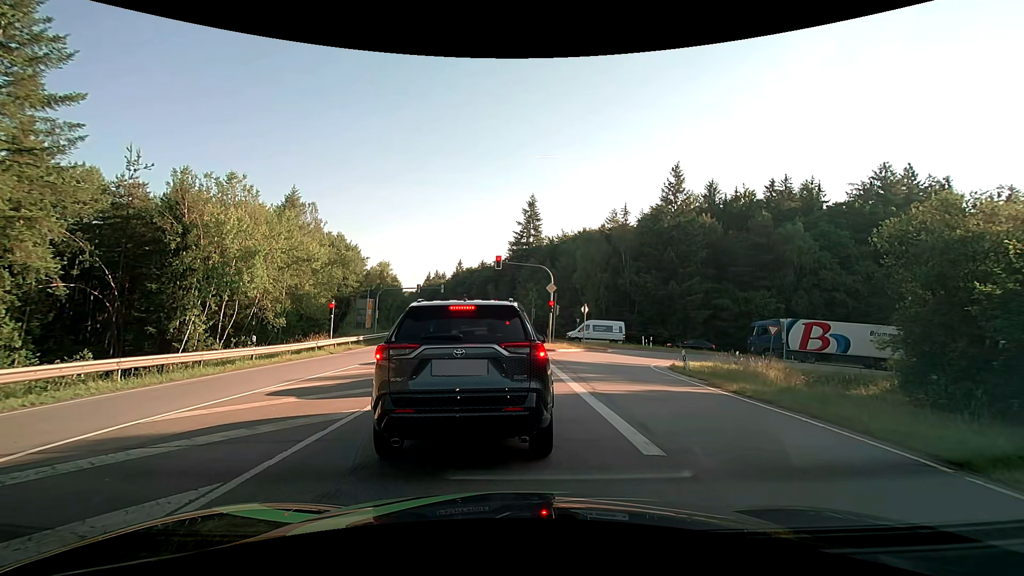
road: secondary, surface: asphalt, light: Day
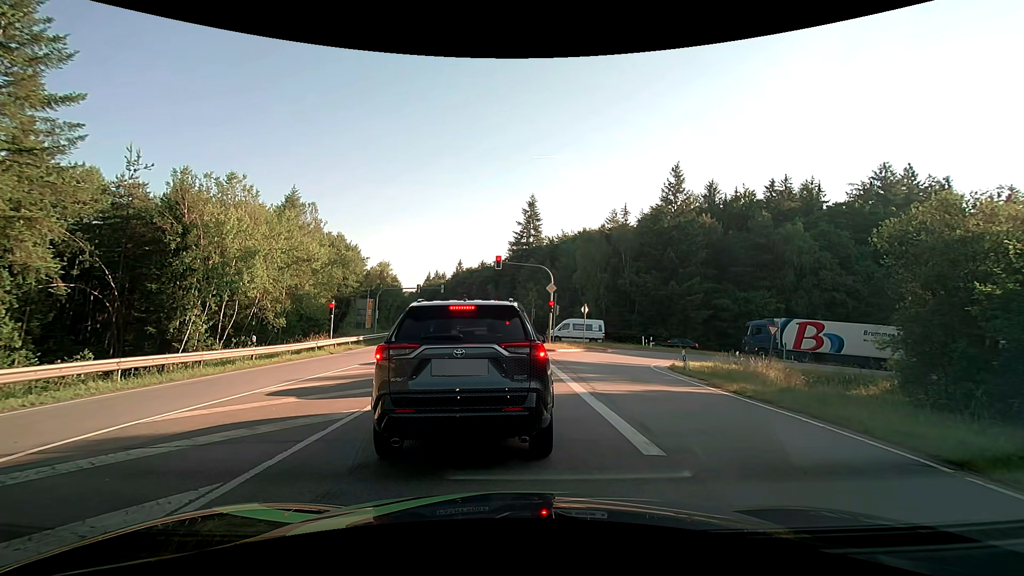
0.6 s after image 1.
(0.0, 0.0) m; 0°
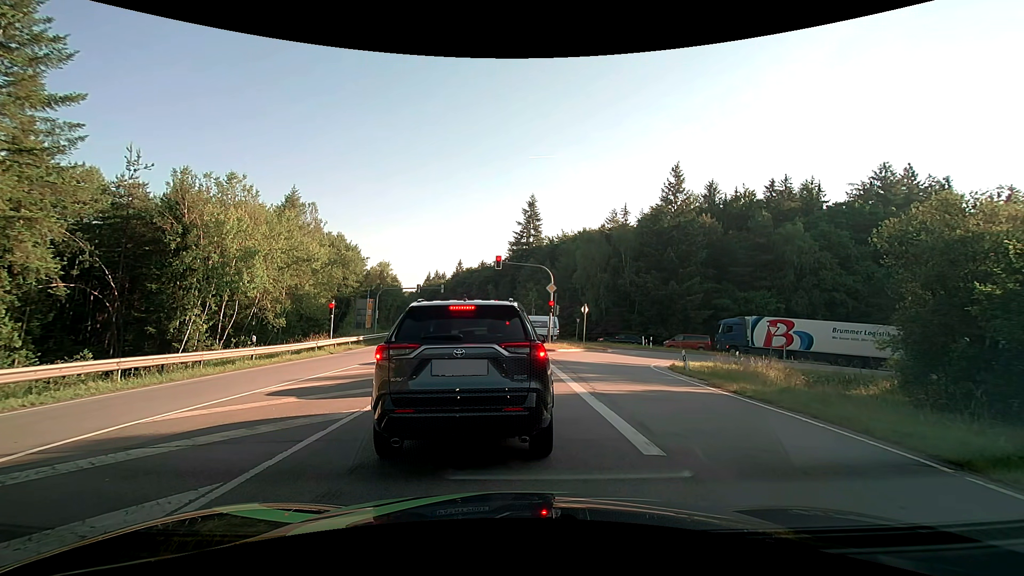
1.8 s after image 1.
(0.0, 0.0) m; 0°
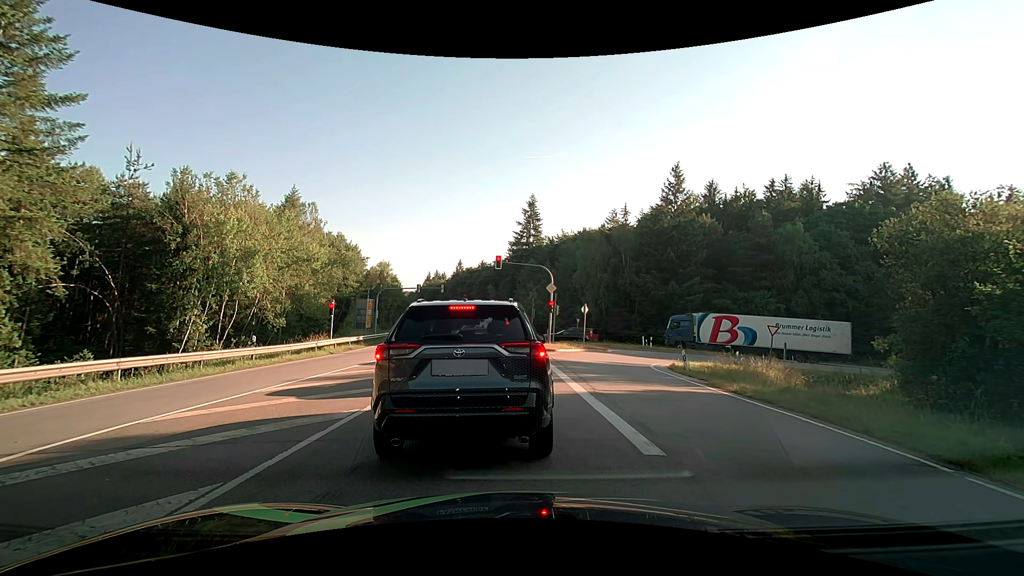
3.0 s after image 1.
(0.0, 0.0) m; 0°
(0, +10) (-1, +20) (-1, +30) (-2, +40) (-3, +50) (-4, +60) (-6, +70) (-8, +80) (-10, +89) (-12, +99) m
